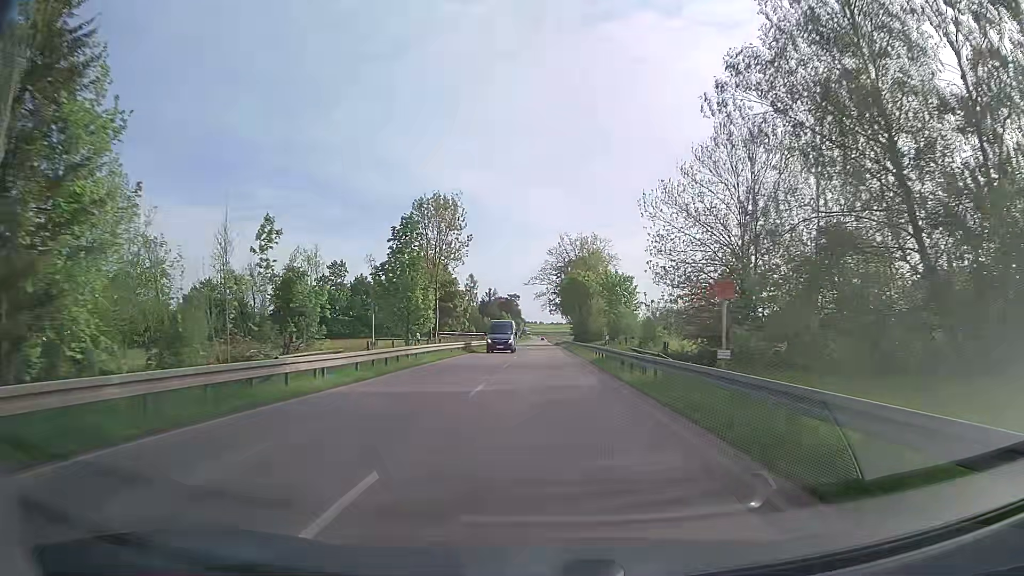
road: secondary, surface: asphalt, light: Day
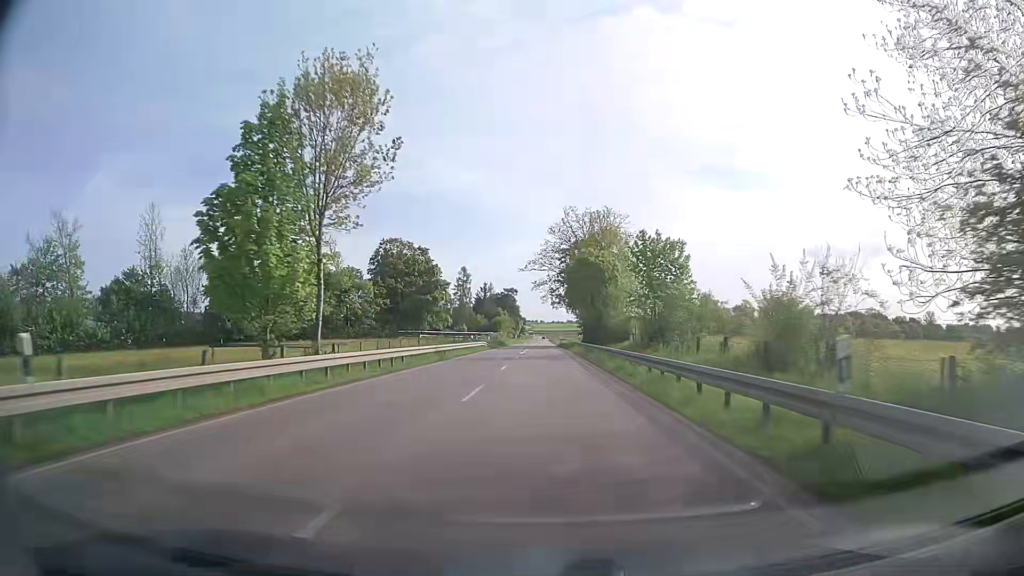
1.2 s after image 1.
(0.0, +25.2) m; 0°
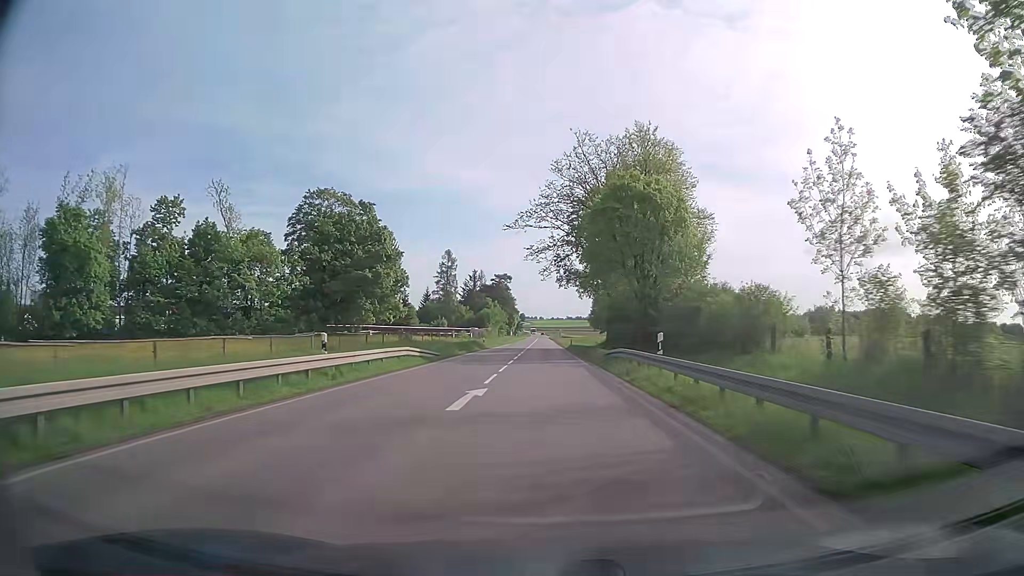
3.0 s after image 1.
(-0.3, +37.7) m; 0°
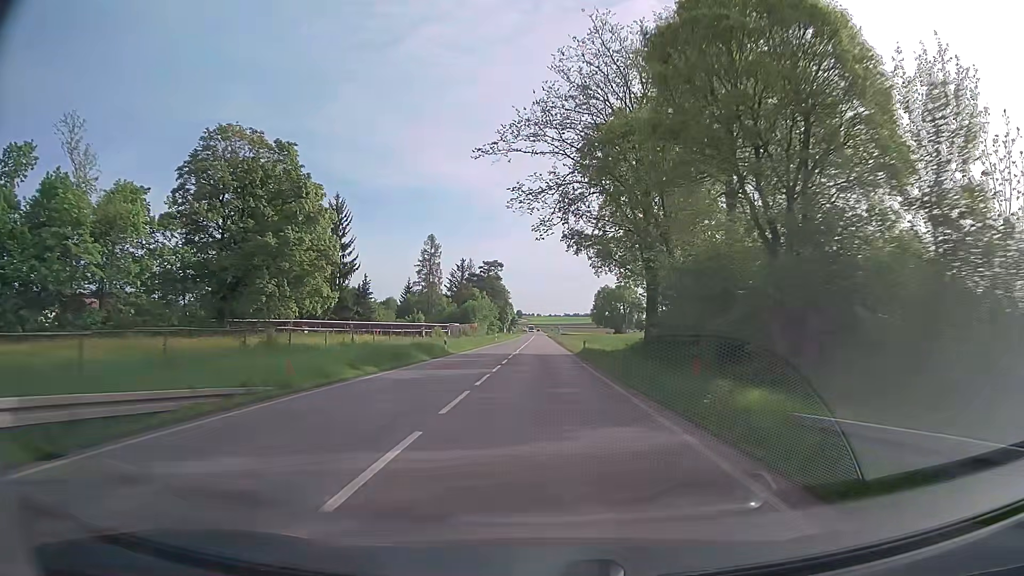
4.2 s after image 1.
(+0.1, +25.1) m; 0°
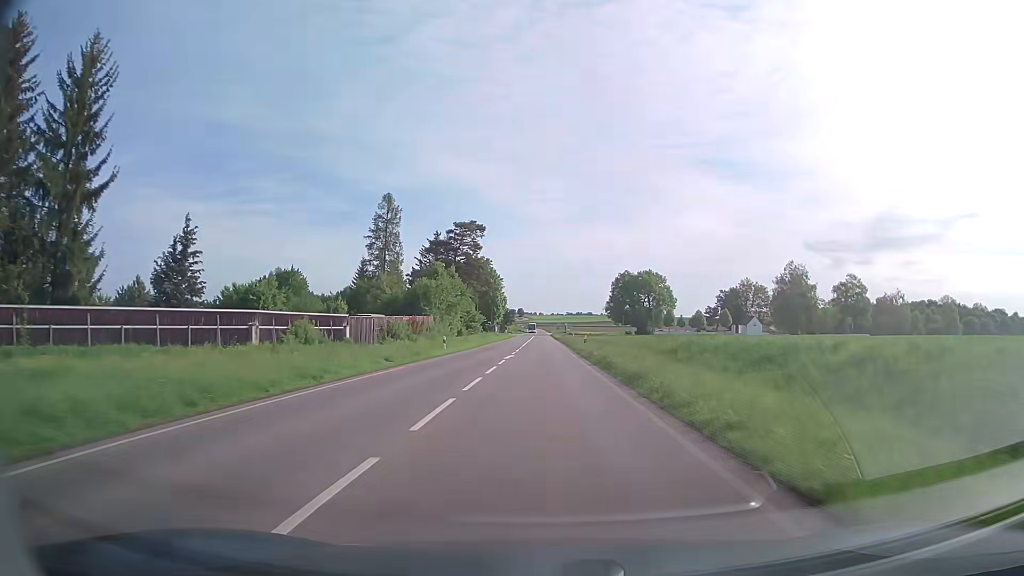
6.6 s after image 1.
(-0.2, +50.4) m; 0°
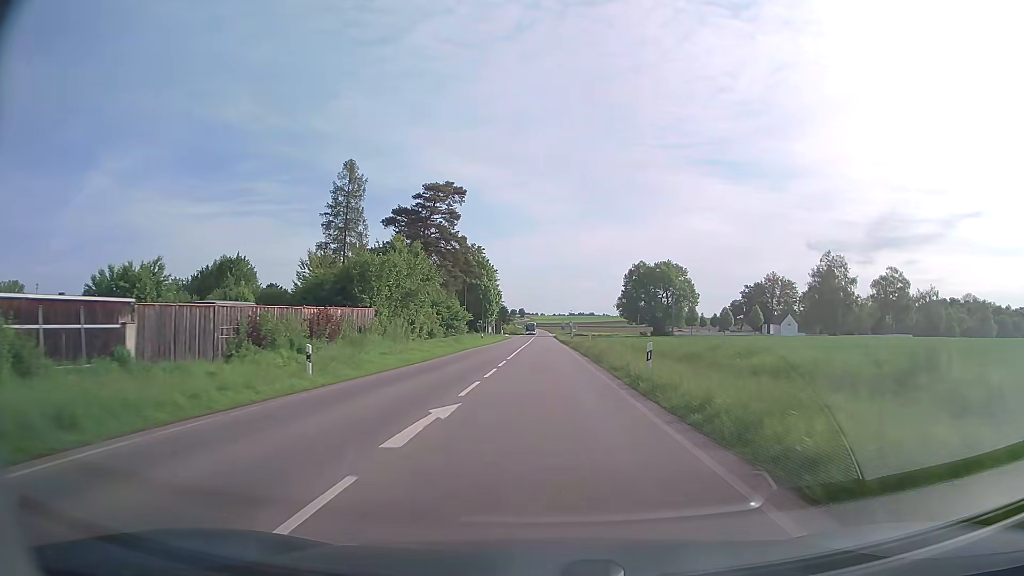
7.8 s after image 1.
(-0.2, +25.2) m; -1°
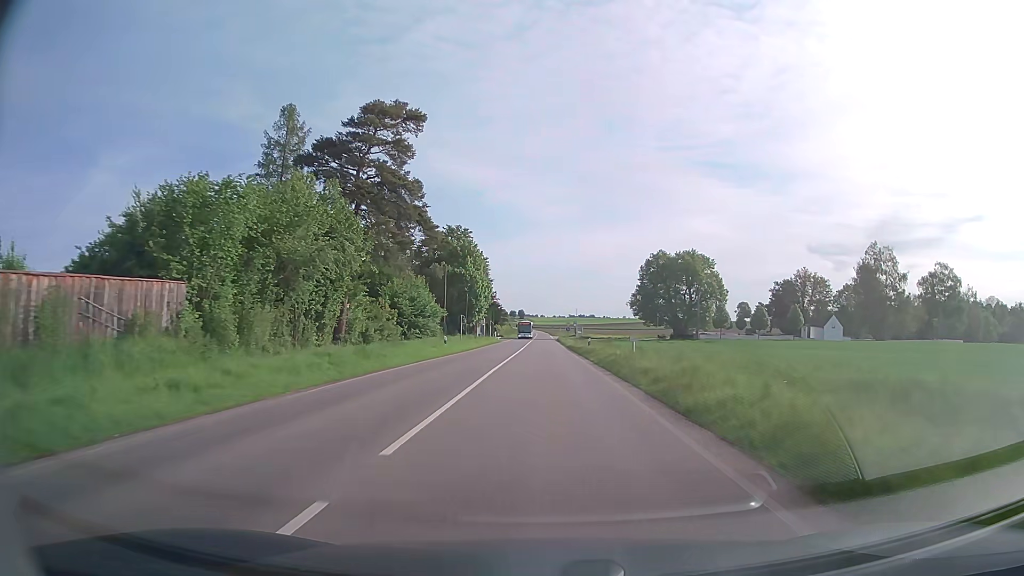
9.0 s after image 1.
(0.0, +25.2) m; 0°
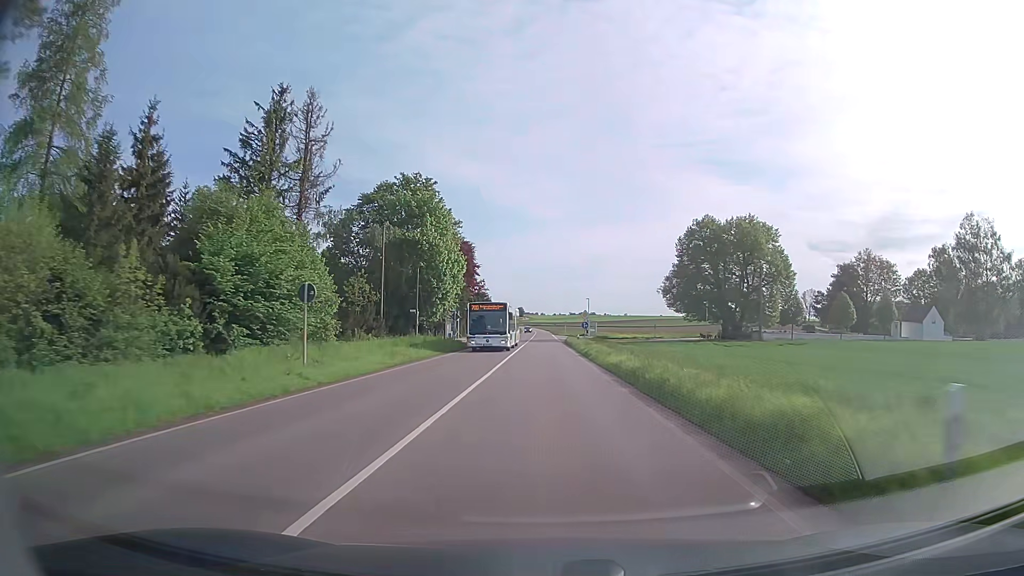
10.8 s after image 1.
(0.0, +37.5) m; 0°
(0, +10) (0, +20) (0, +30) (0, +40) (0, +50) (0, +60) (0, +70) (0, +80) (0, +90) (0, +100) m
